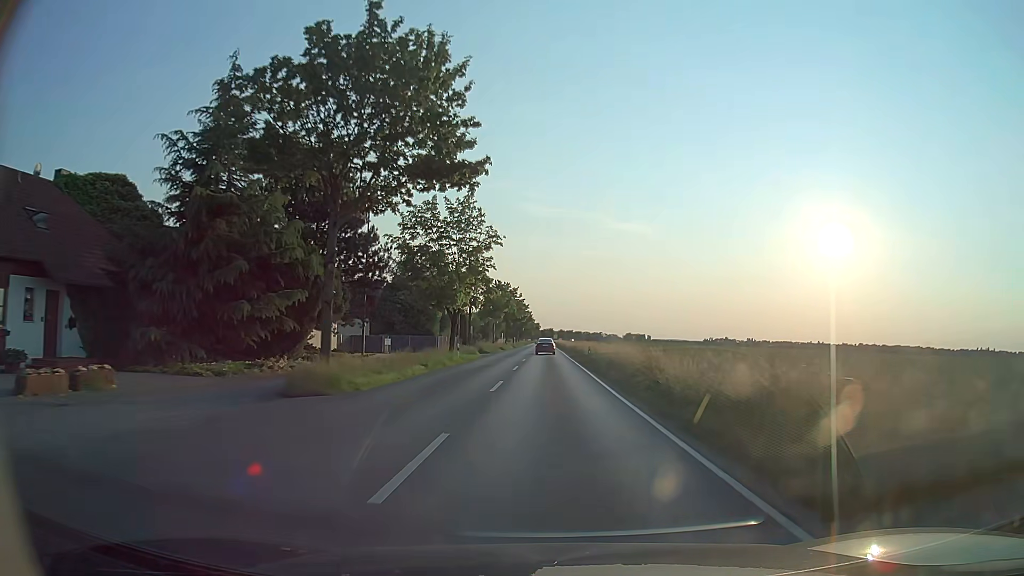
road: secondary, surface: asphalt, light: Day
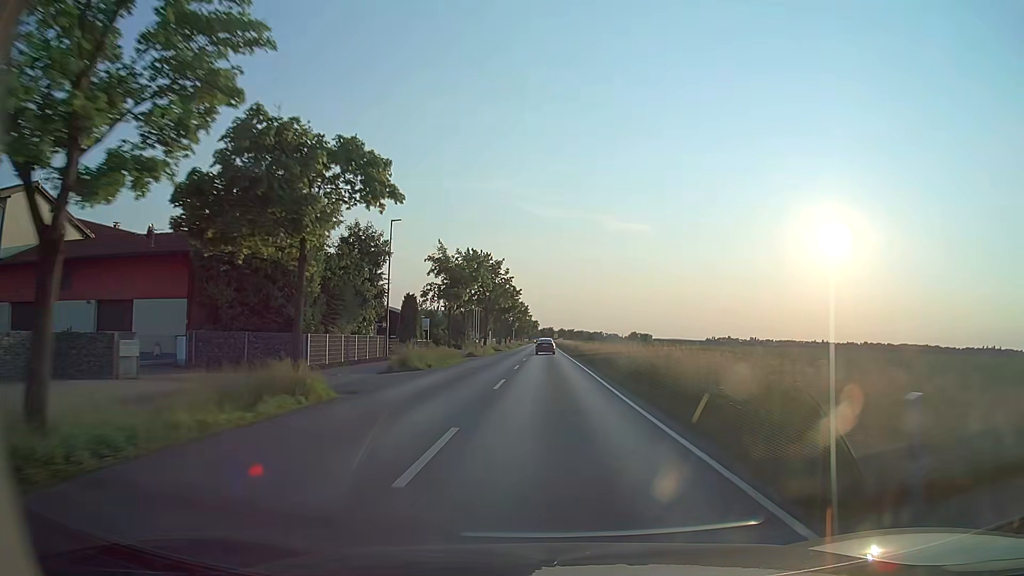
(-0.1, +35.5) m; 0°
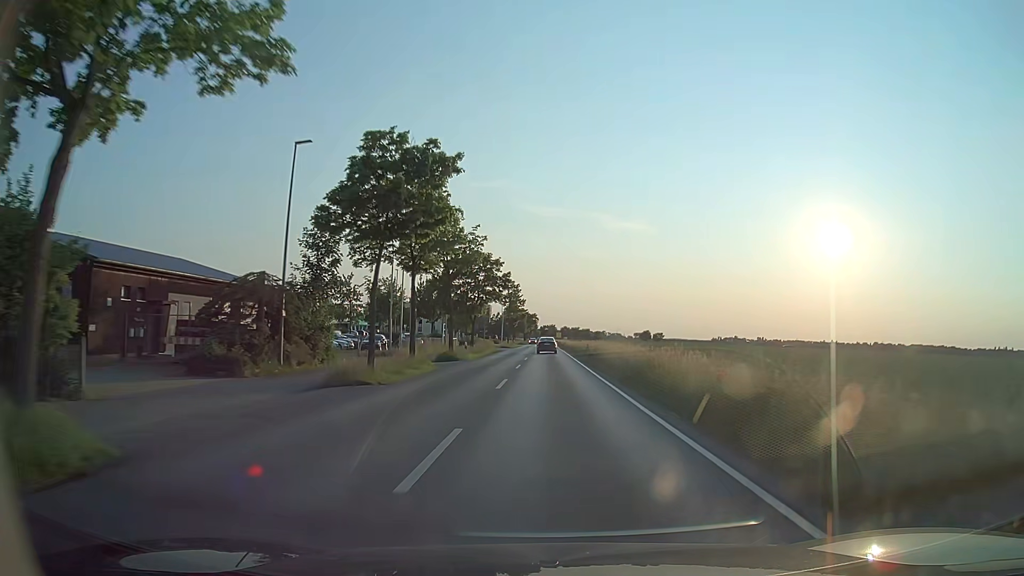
(-0.1, +60.3) m; 0°
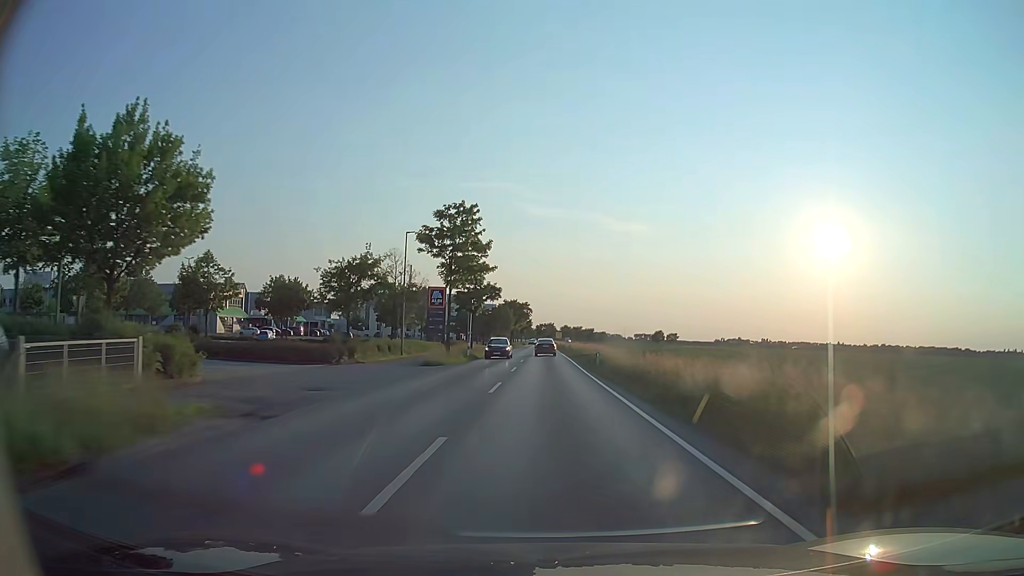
(+0.1, +61.0) m; 0°
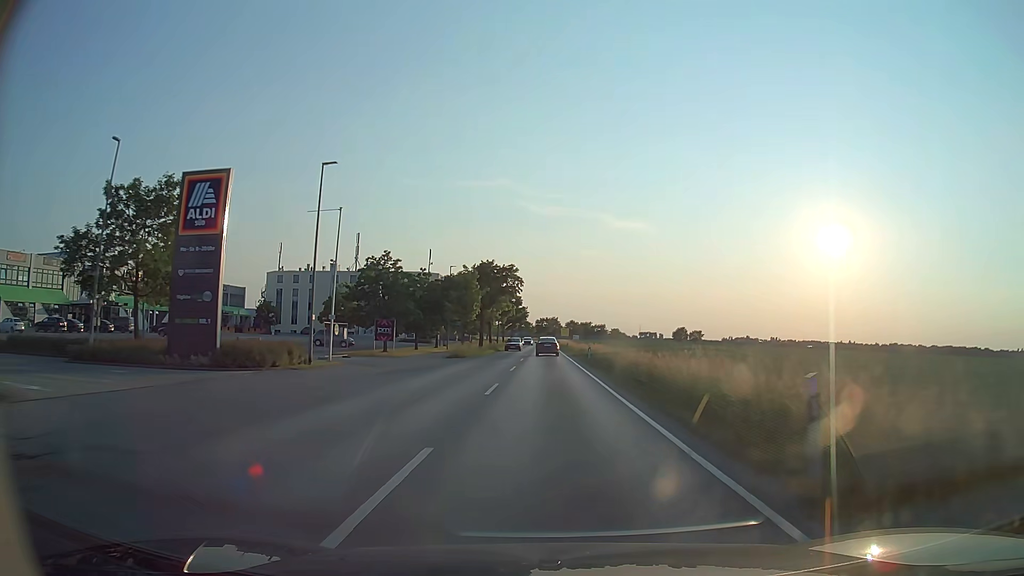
(0.0, +60.9) m; 0°
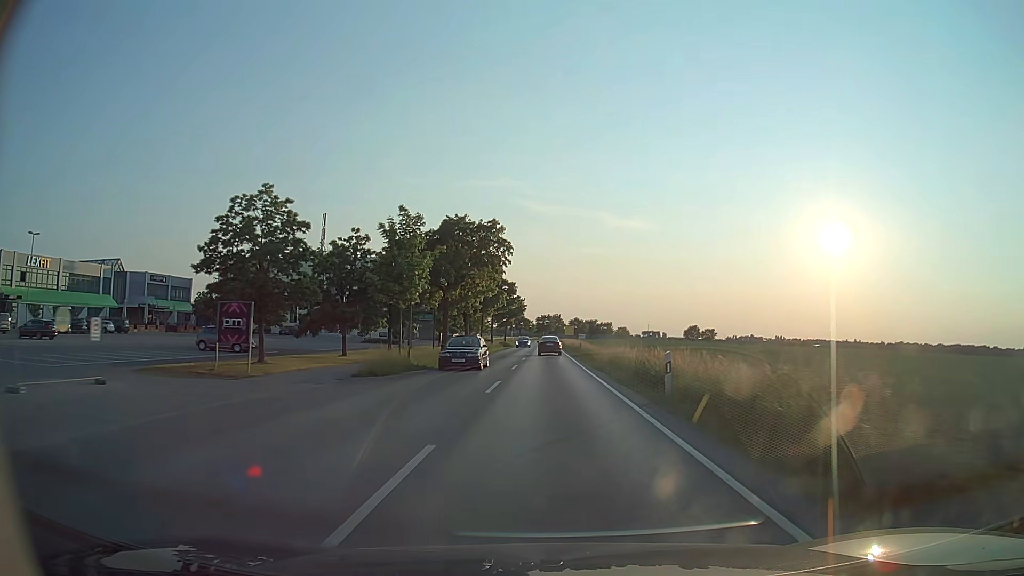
(0.0, +23.9) m; 0°
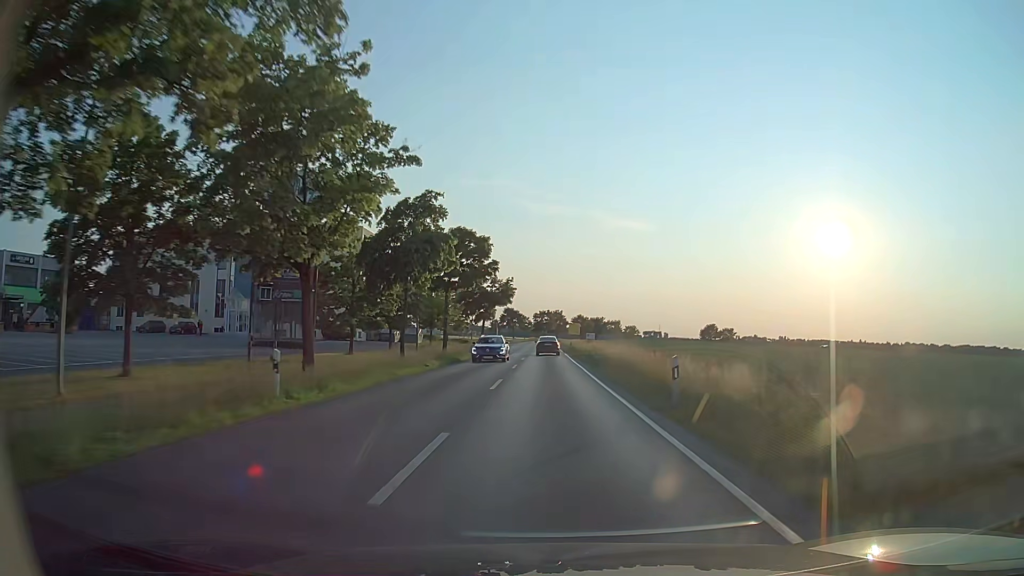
(0.0, +34.8) m; 0°
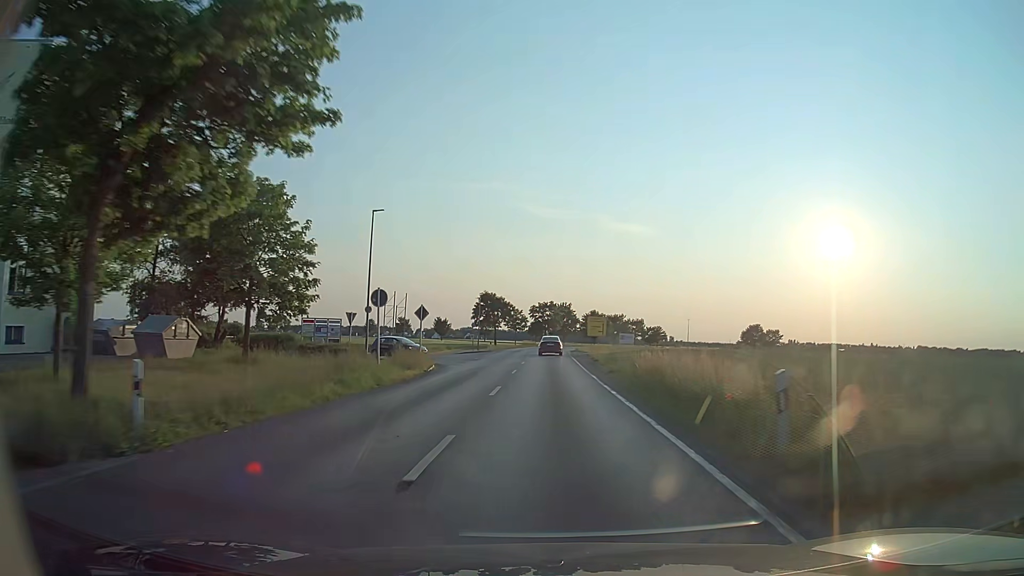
(-0.2, +57.2) m; 0°
(0, +10) (0, +20) (0, +30) (0, +40) (0, +50) (0, +60) (0, +70) (+1, +80) (+2, +90) (+3, +100) m
